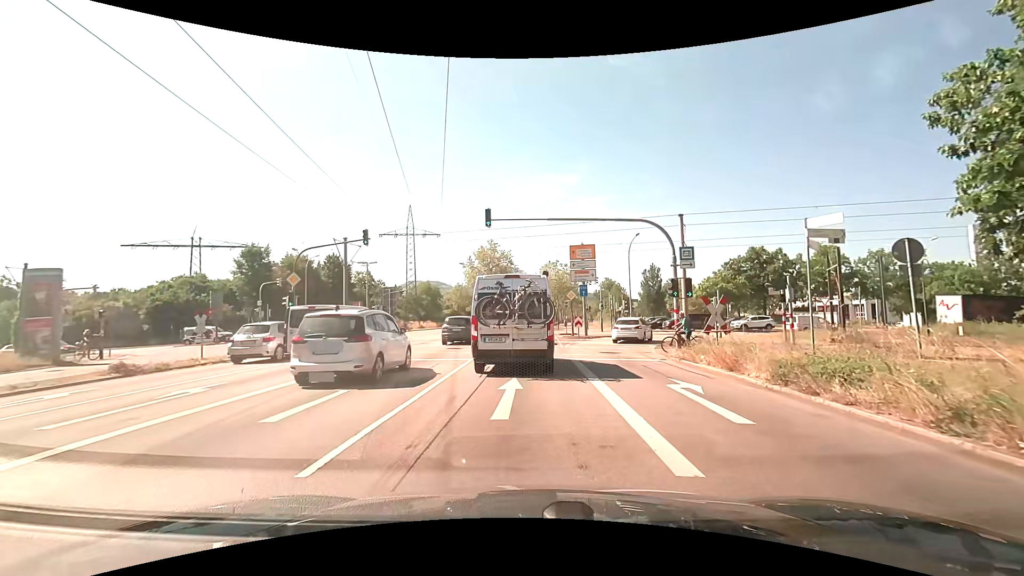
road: primary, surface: asphalt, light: Day
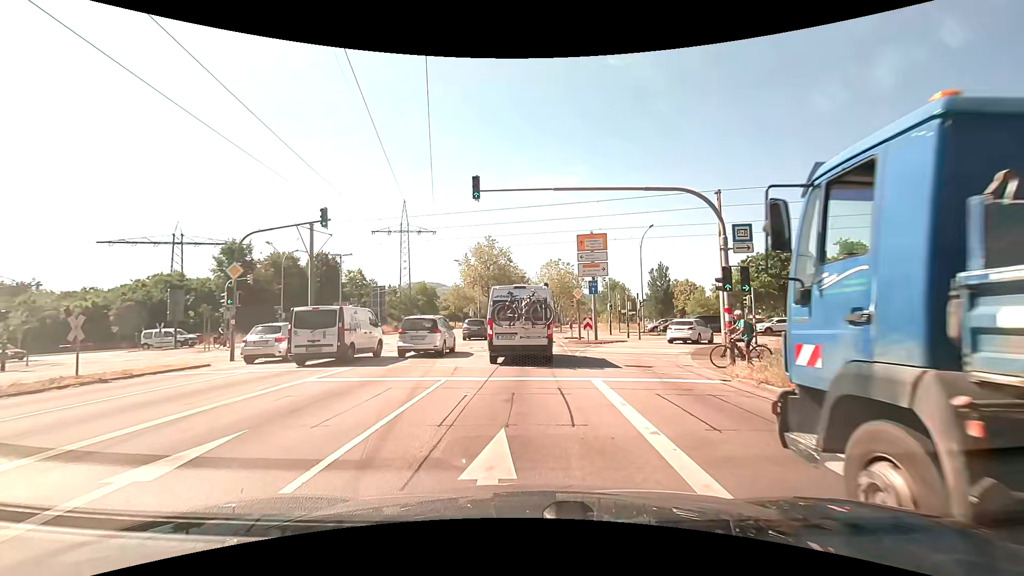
(+0.1, +5.5) m; 0°
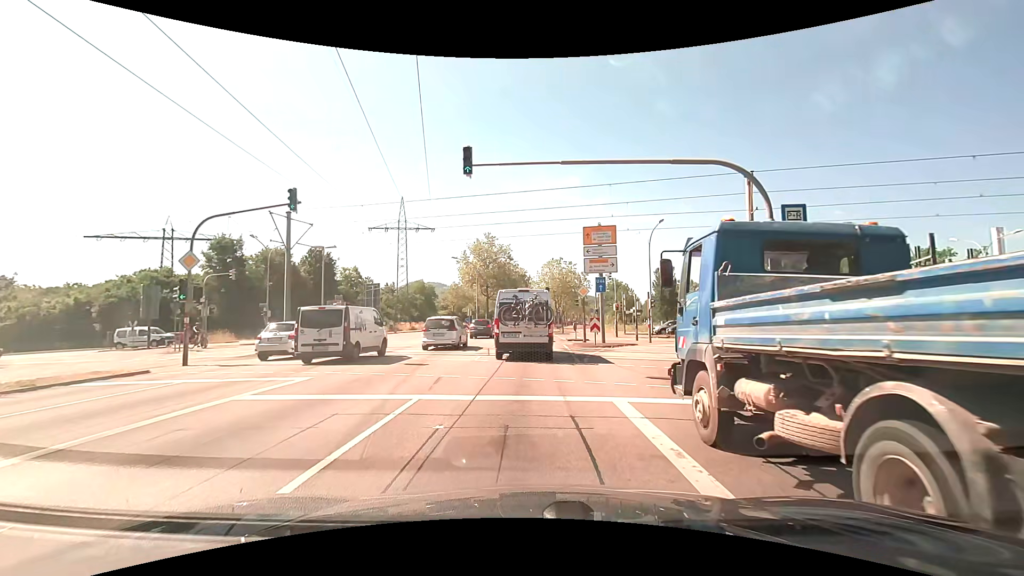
(0.0, +3.0) m; 0°
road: primary_link
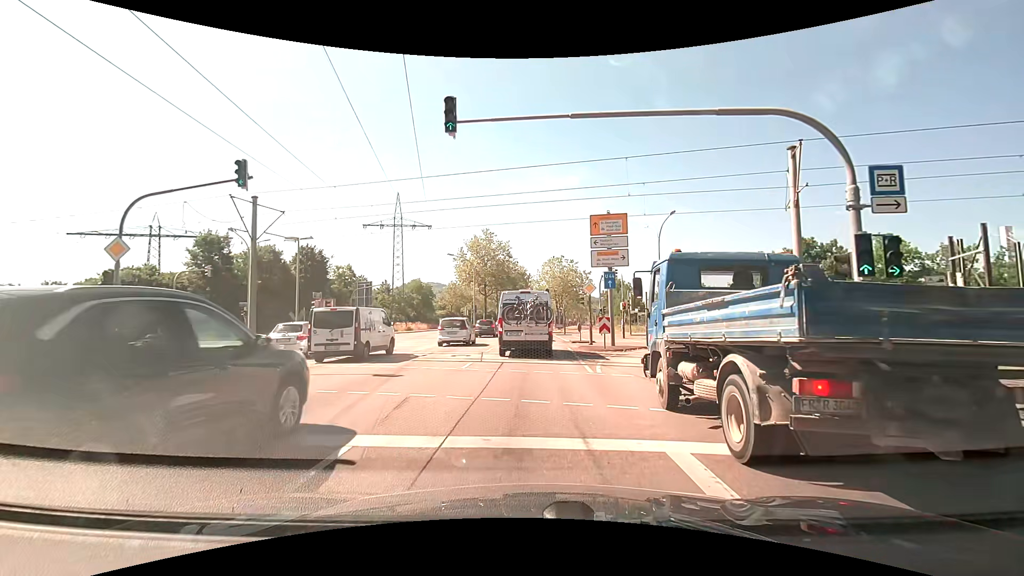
(0.0, +3.4) m; 0°
